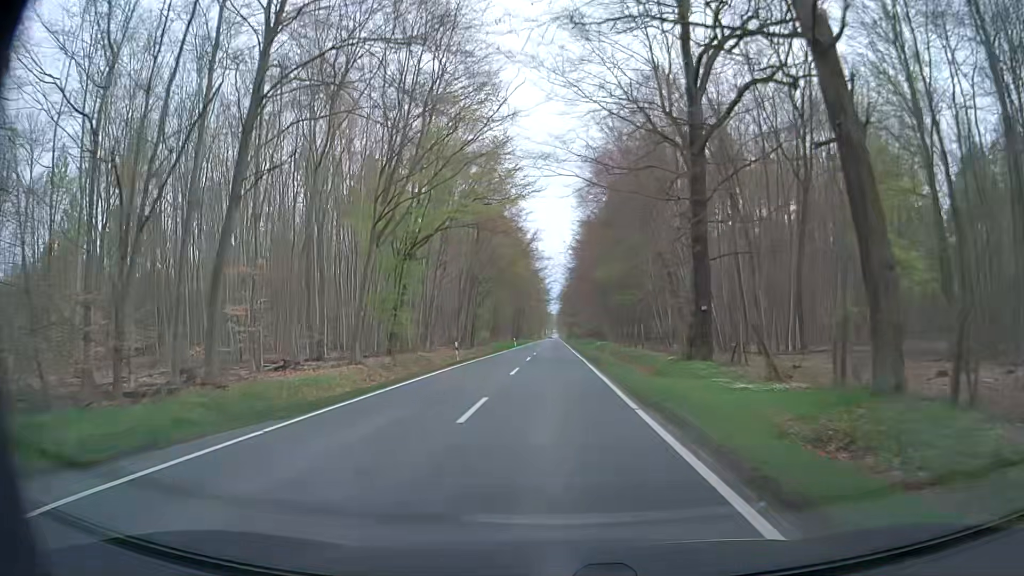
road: secondary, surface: asphalt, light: Day
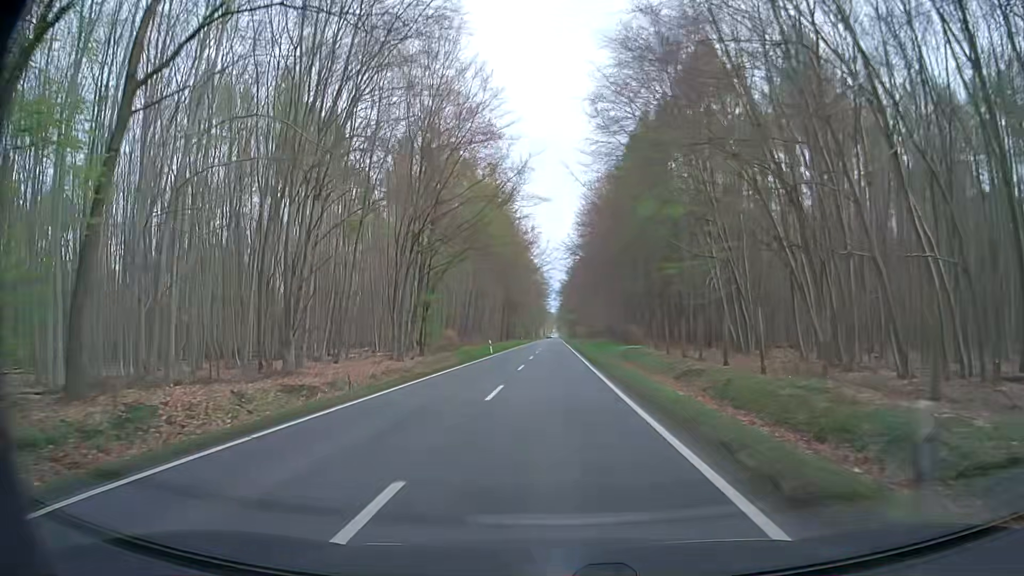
(+0.1, +32.2) m; 0°
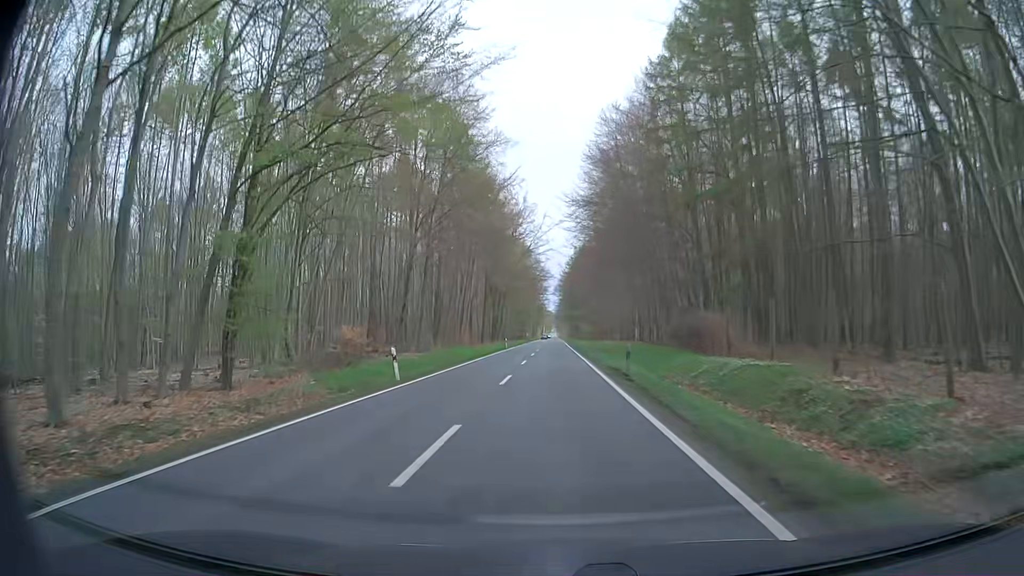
(+0.1, +32.3) m; +1°
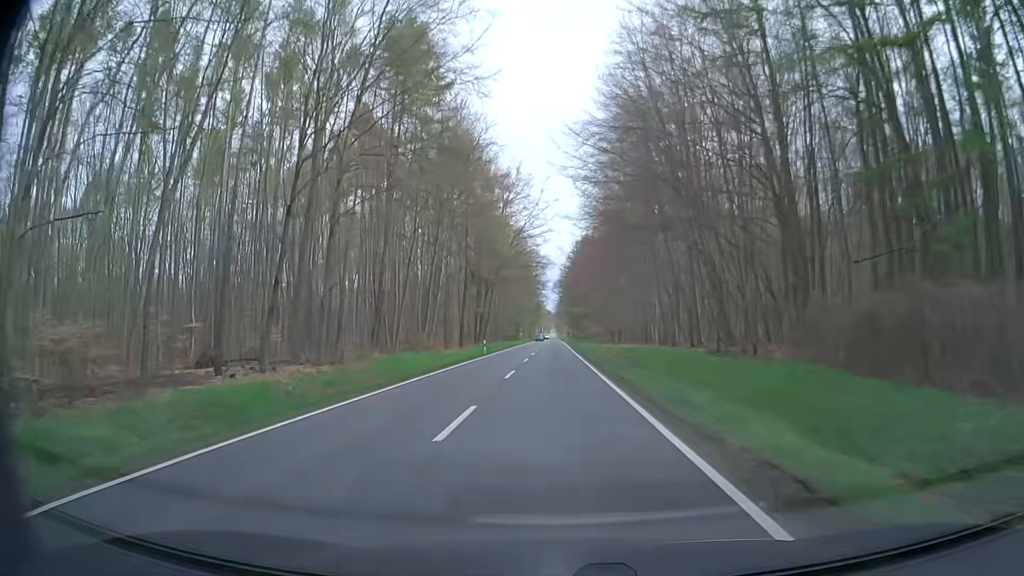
(-0.2, +21.6) m; 0°
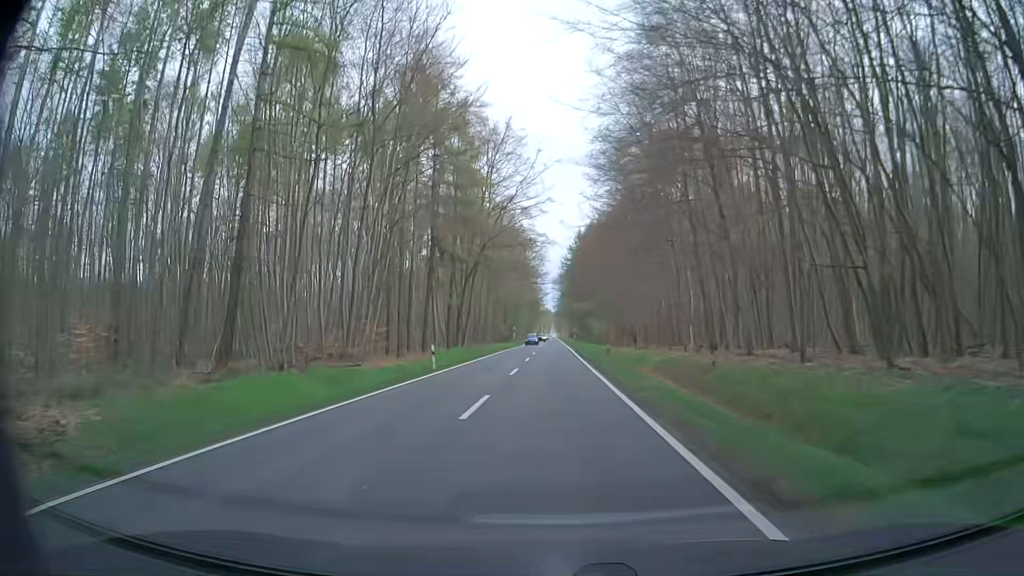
(+0.1, +21.6) m; 0°
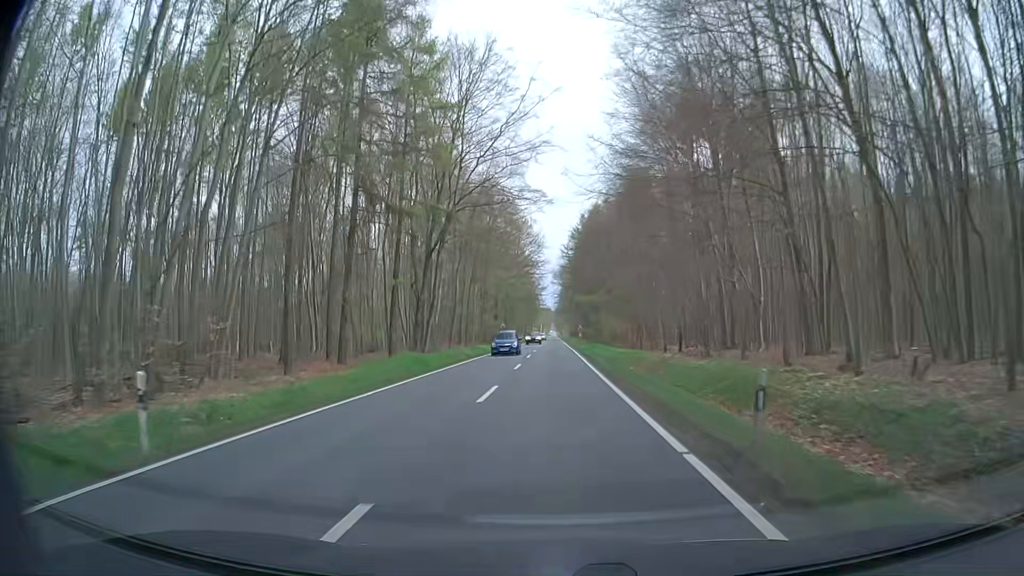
(+0.2, +21.6) m; +1°
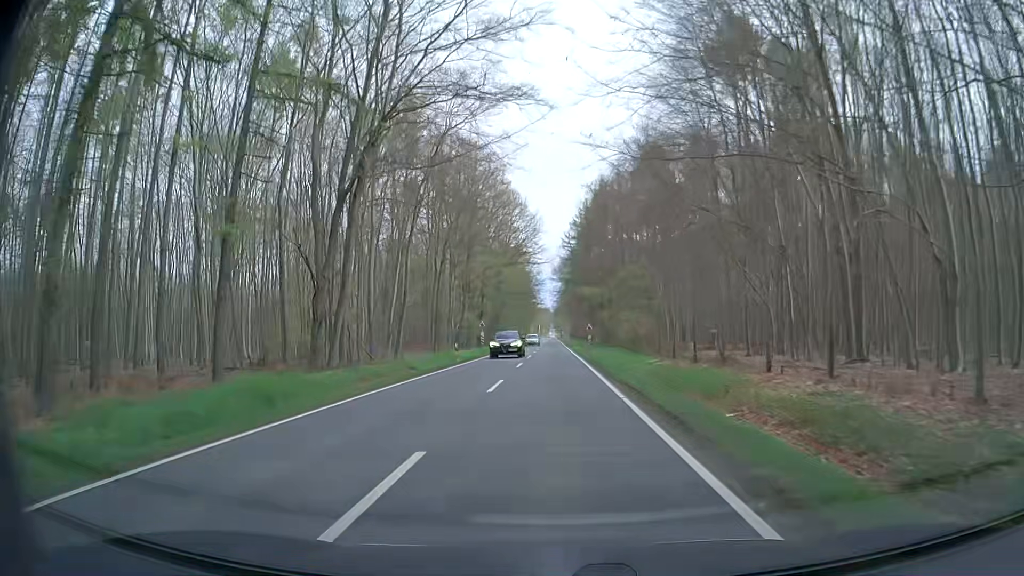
(0.0, +21.6) m; 0°
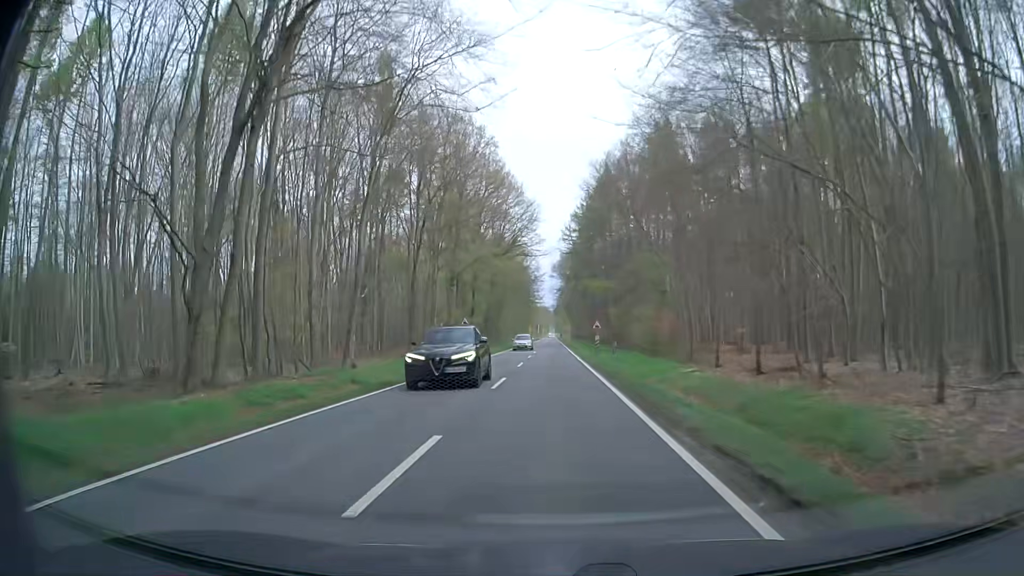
(0.0, +10.8) m; +1°
